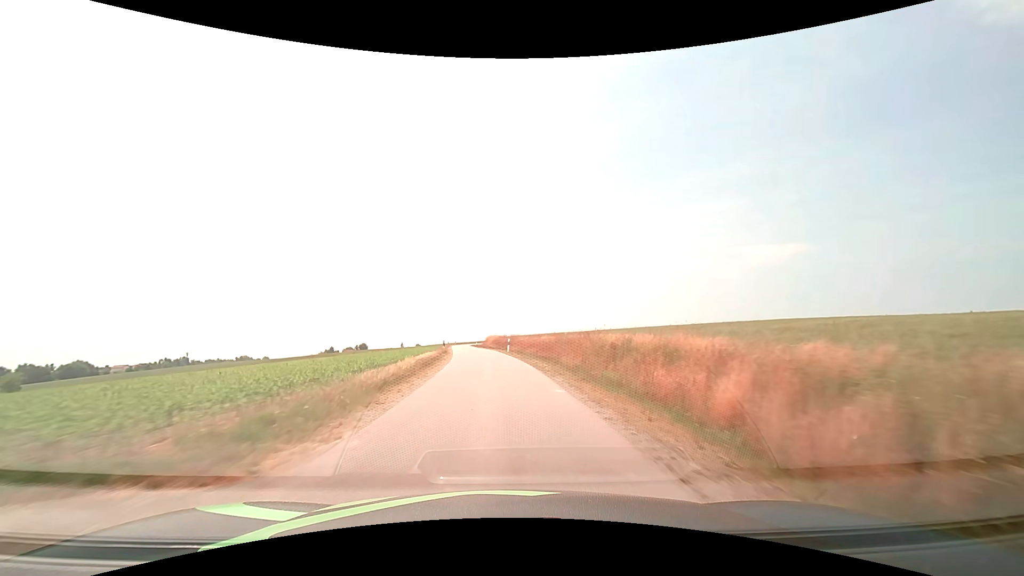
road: unclassified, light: Day
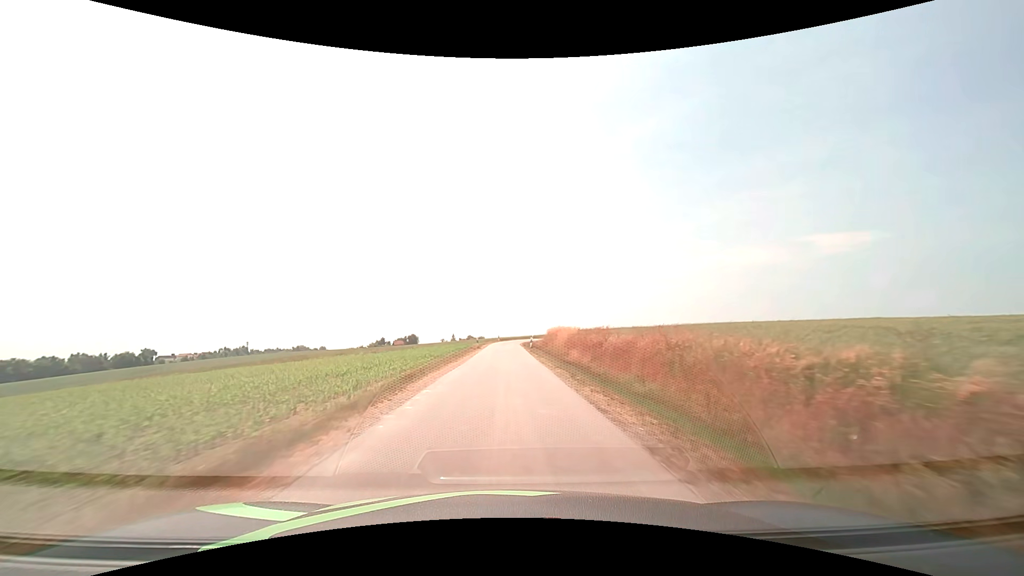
(-2.7, +43.0) m; -6°
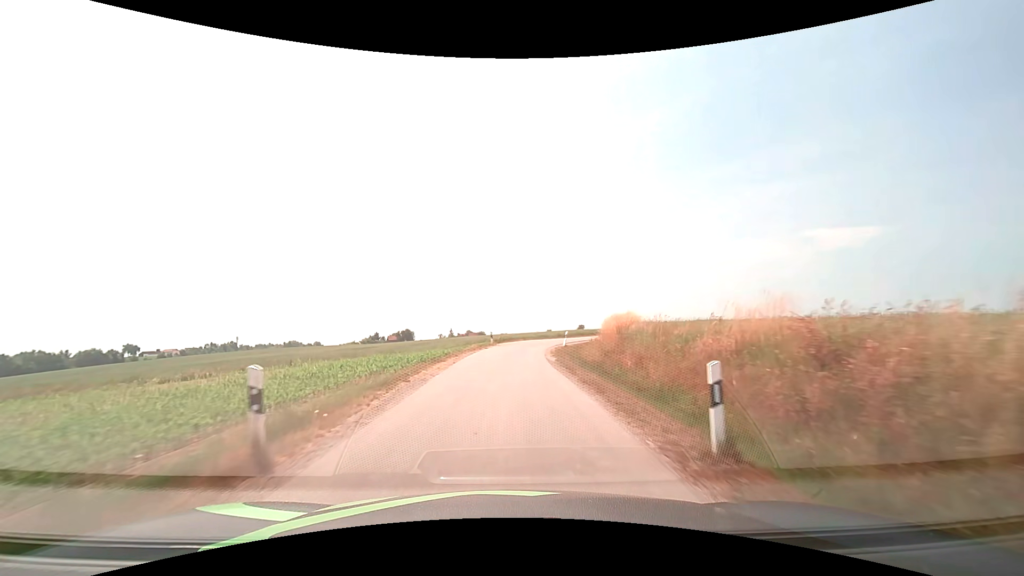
(-0.1, +39.6) m; 0°
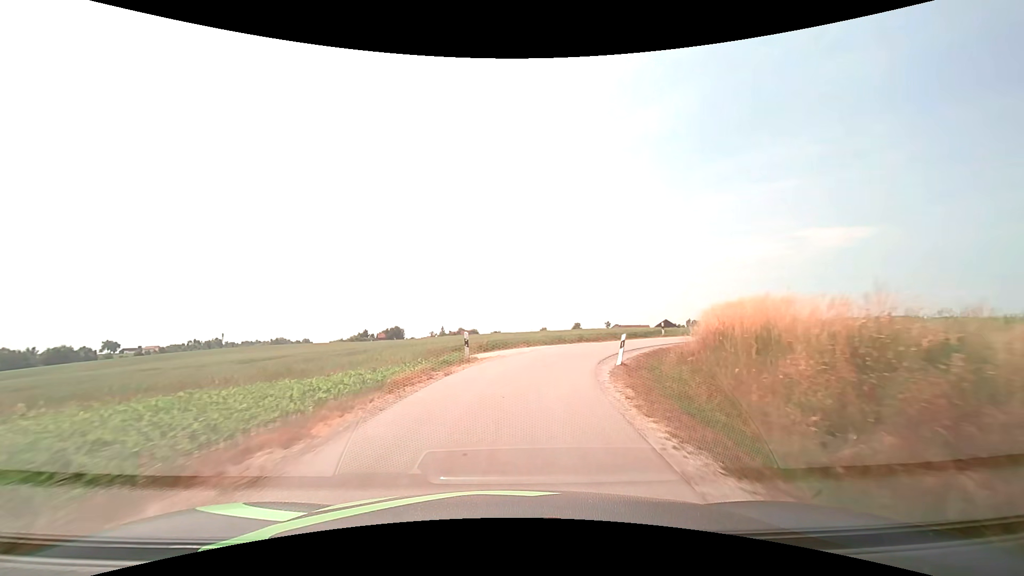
(0.0, +17.1) m; +1°
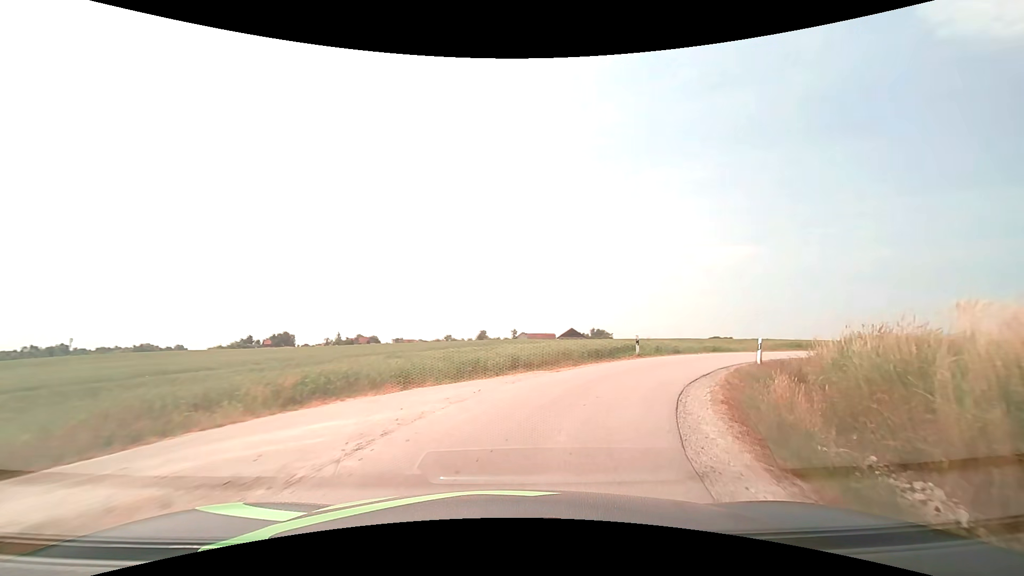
(+0.8, +14.4) m; +10°
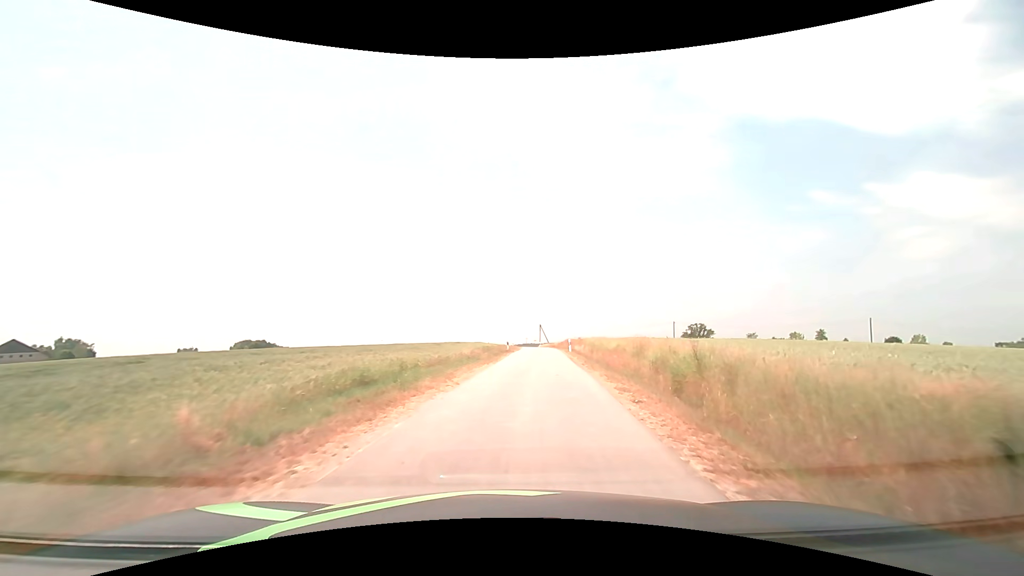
(+14.4, +28.2) m; +50°
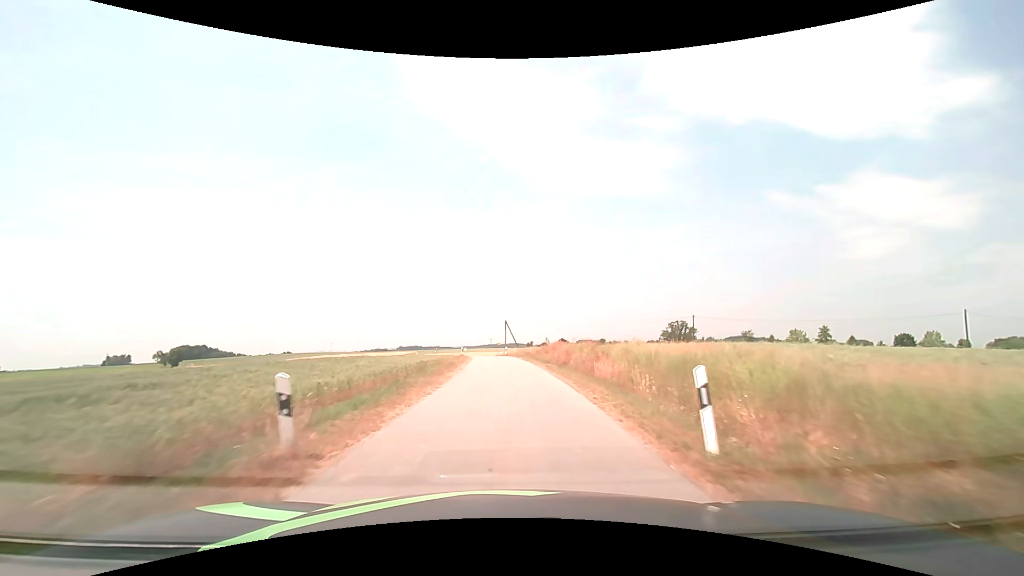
(+2.3, +33.8) m; +4°
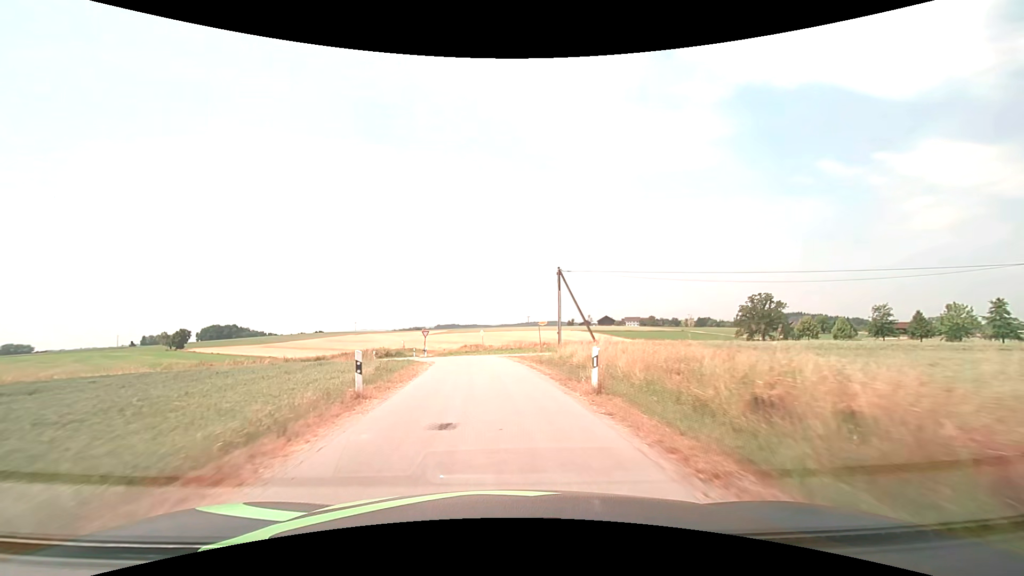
(-1.0, +45.5) m; -4°
(0, +10) (-1, +20) (-2, +30) (-5, +39) (-10, +48) (-18, +54) (-27, +51) (-35, +45) (-44, +39) (-52, +34) m
